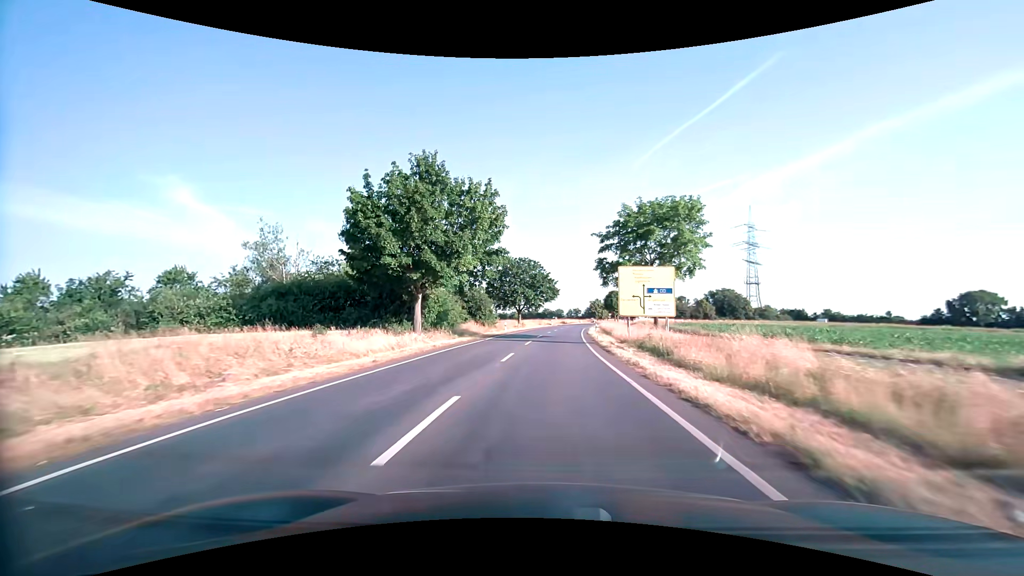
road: secondary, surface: asphalt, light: Day
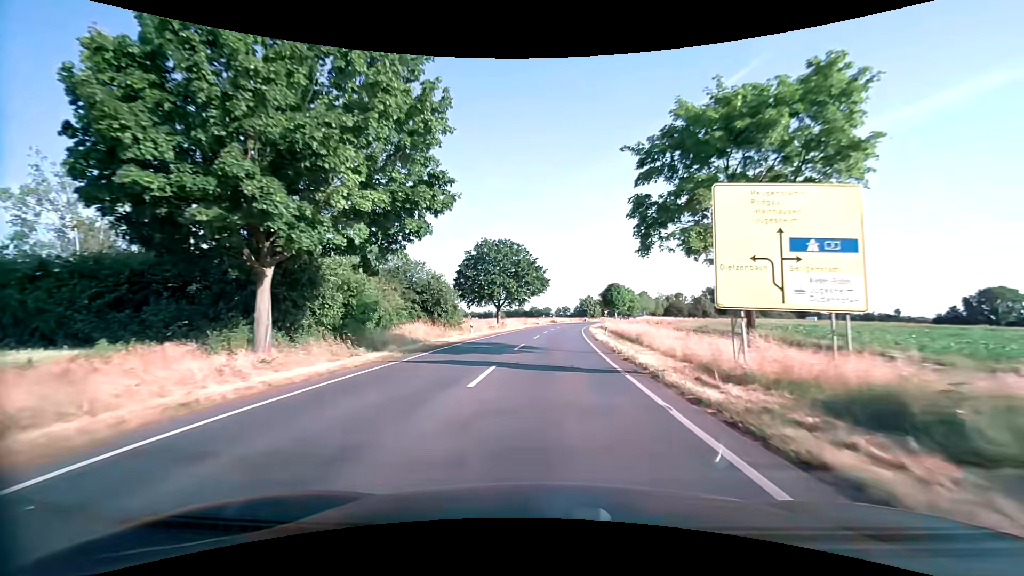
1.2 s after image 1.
(+0.2, +17.3) m; +1°
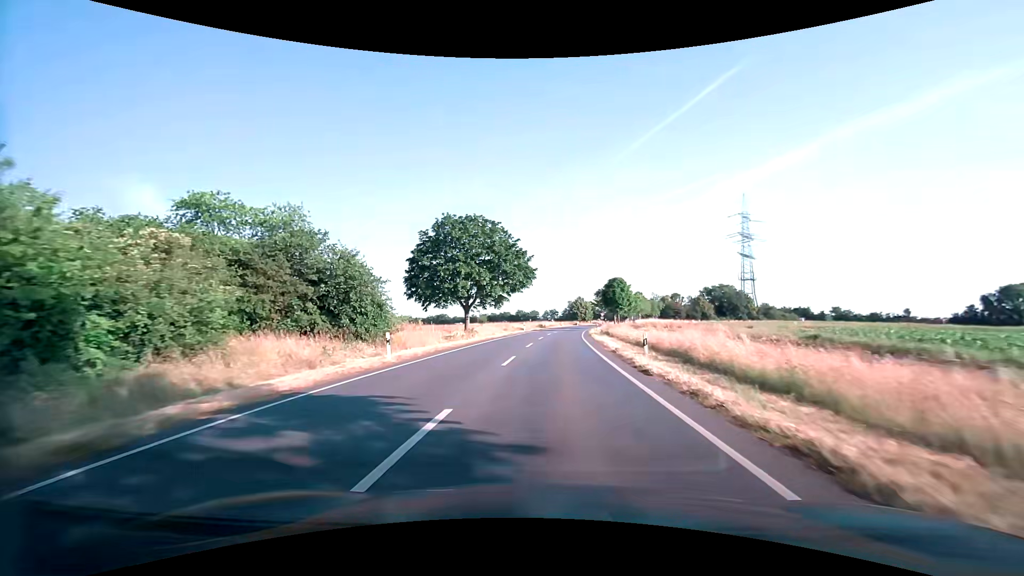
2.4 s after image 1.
(+0.2, +17.0) m; +1°
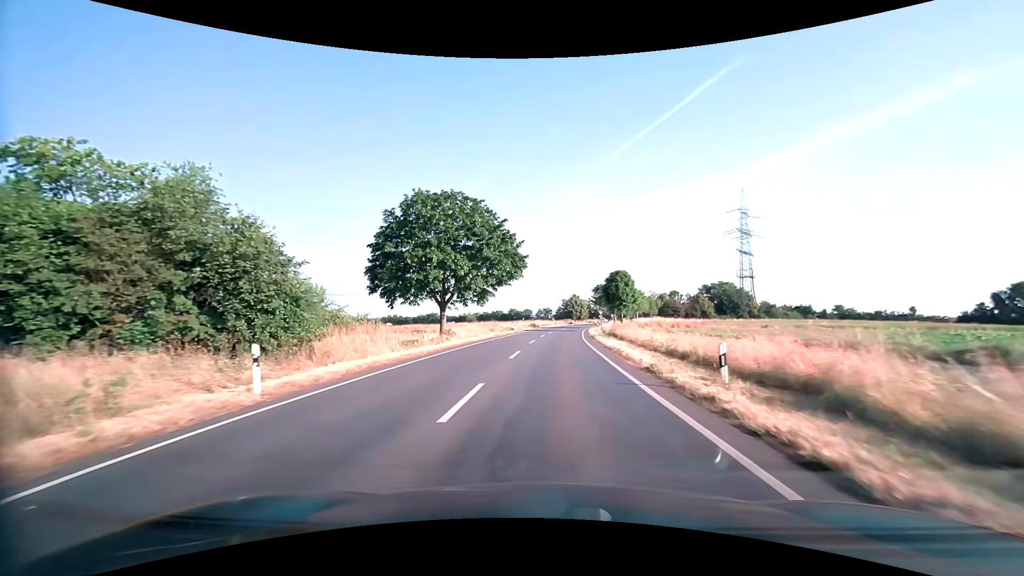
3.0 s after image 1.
(+0.1, +8.3) m; +1°
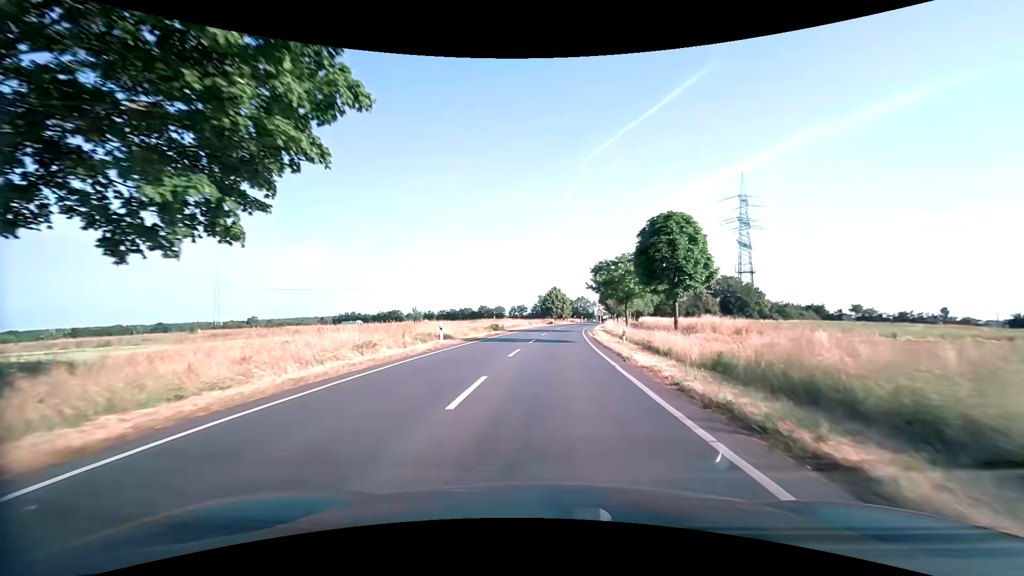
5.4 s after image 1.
(+0.9, +32.6) m; +3°
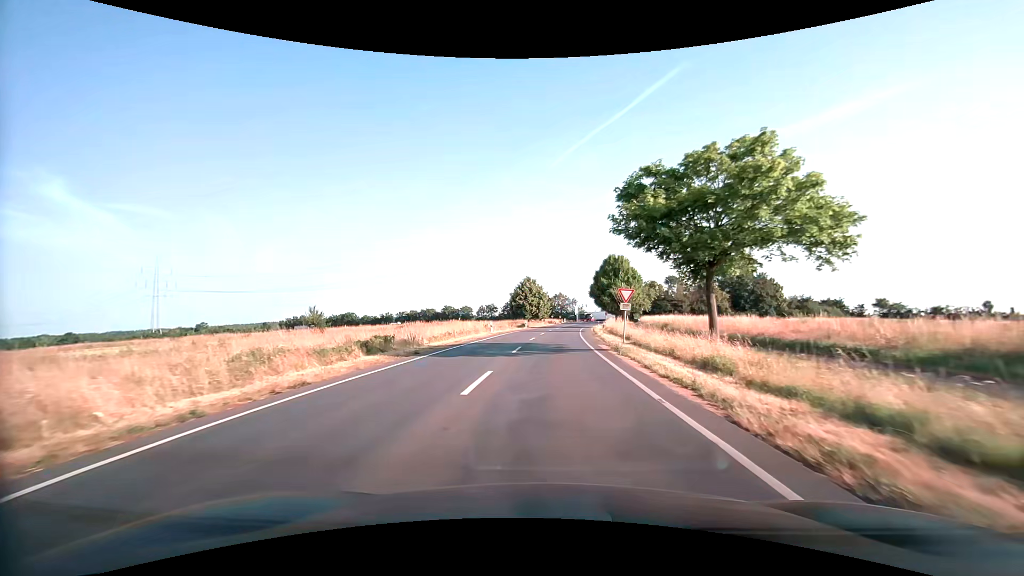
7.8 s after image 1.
(+0.6, +31.4) m; +2°
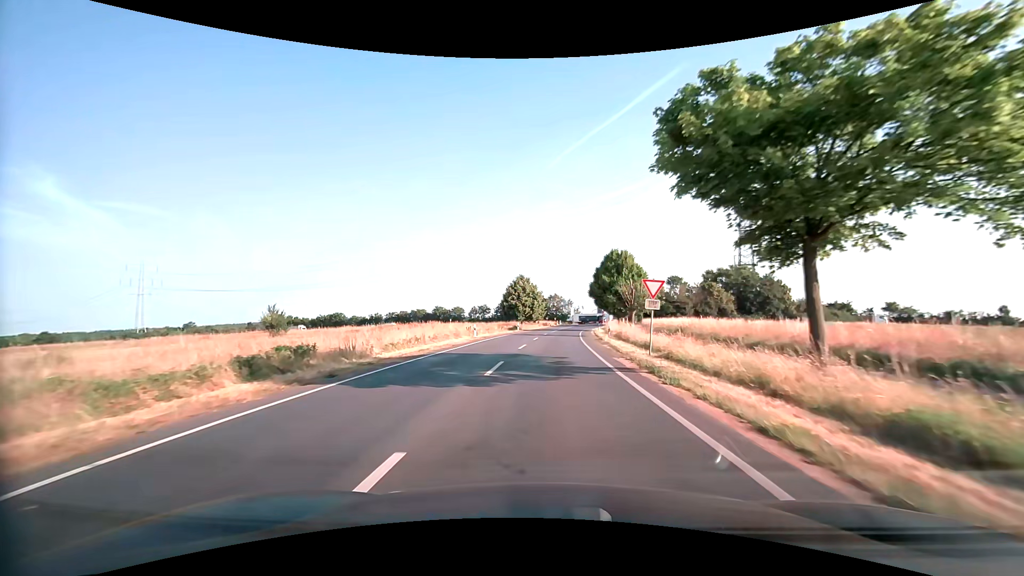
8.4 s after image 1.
(+0.1, +7.7) m; +1°
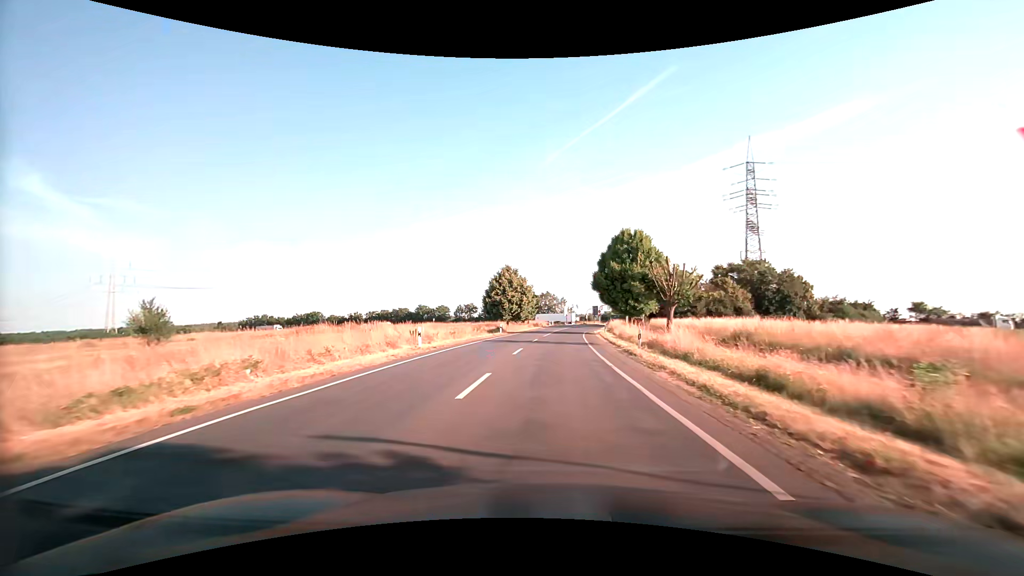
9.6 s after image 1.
(+0.1, +15.1) m; +1°
(0, +10) (0, +20) (+1, +30) (+1, +40) (+2, +50) (+2, +60) (+3, +70) (+4, +80) (+5, +90) (+7, +100) m
